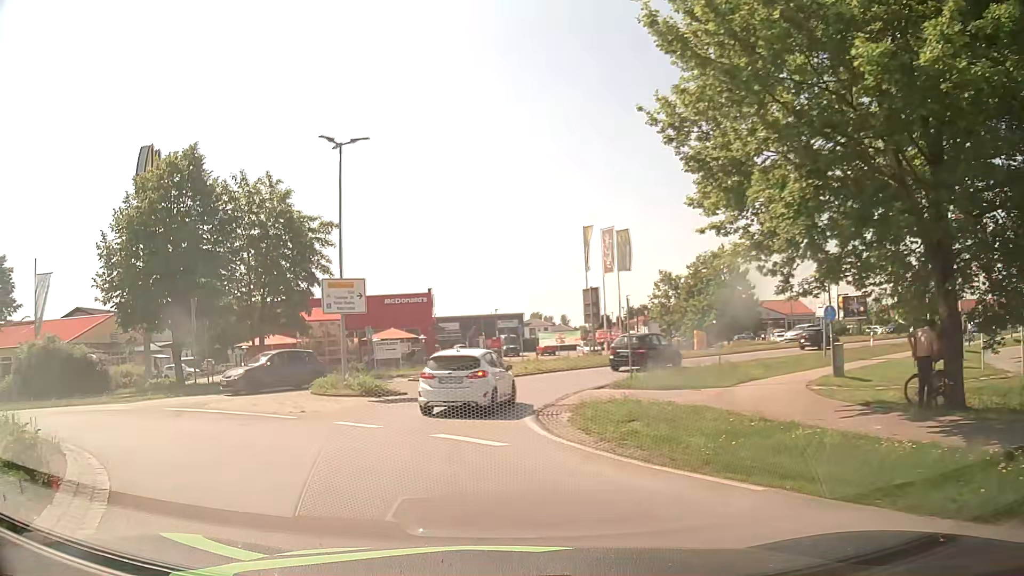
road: secondary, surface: asphalt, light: Day
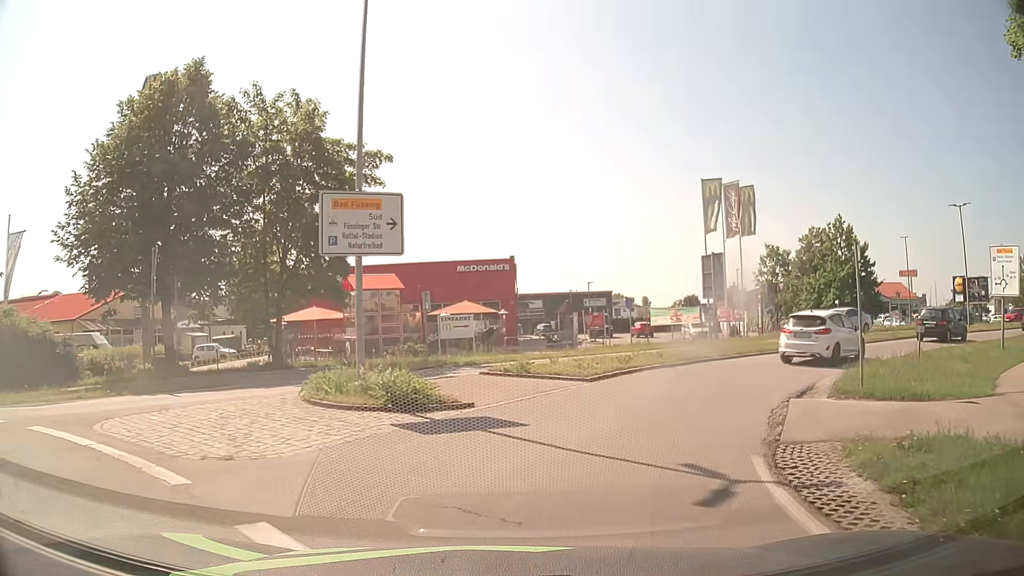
(-1.1, +9.7) m; -7°
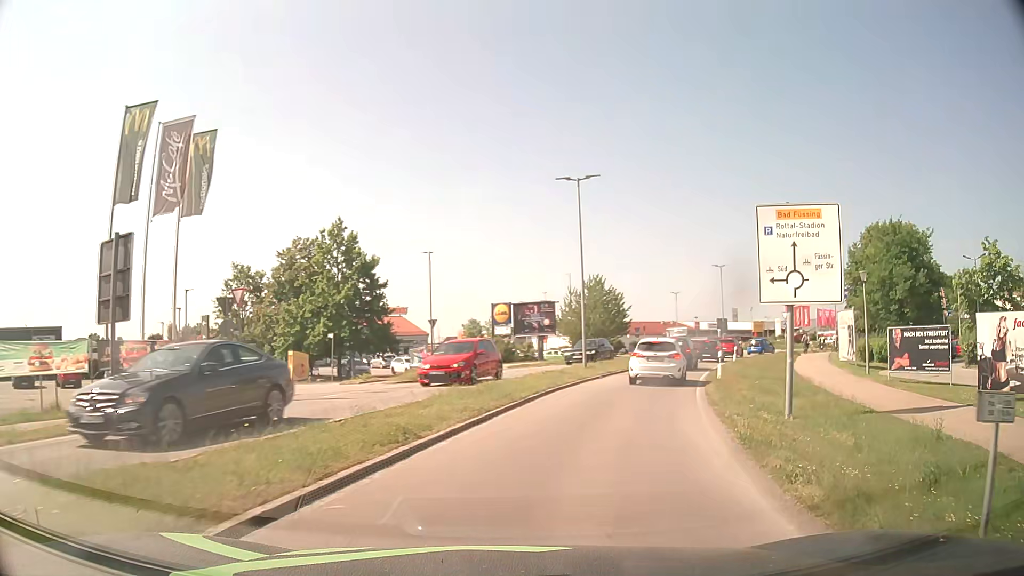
(+7.0, +17.9) m; +45°
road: tertiary
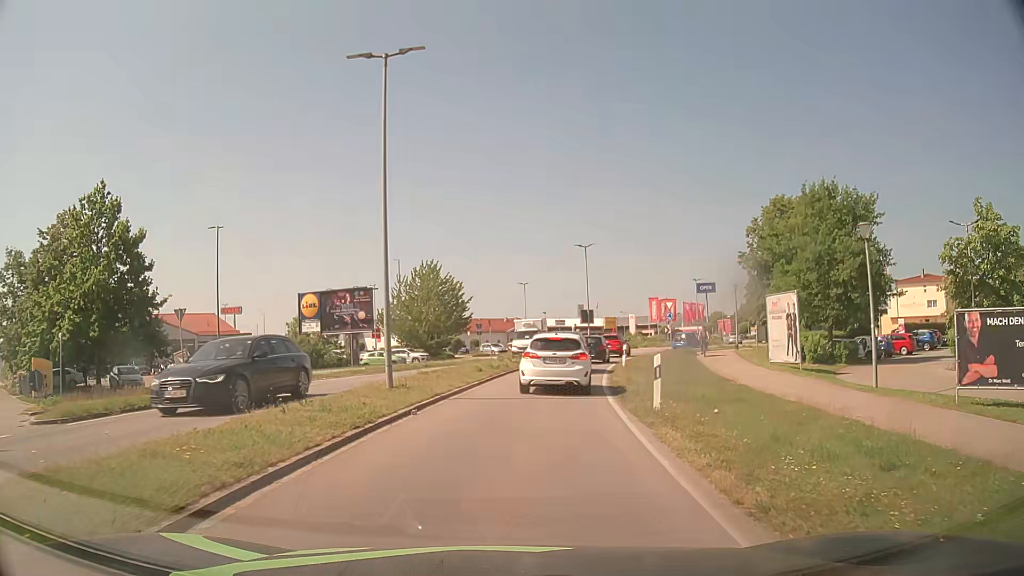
(+1.8, +12.6) m; +13°
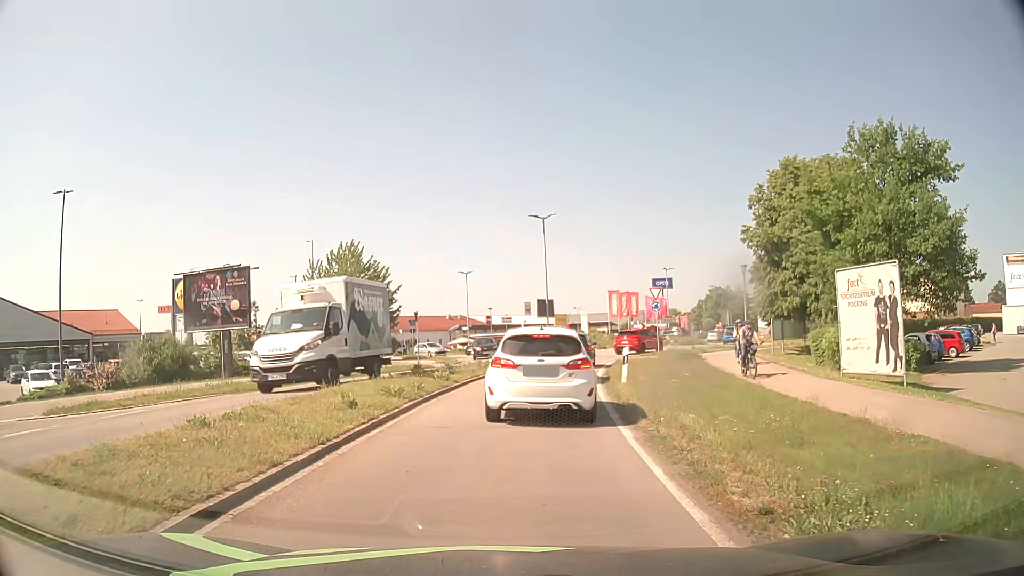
(+0.5, +11.7) m; +4°
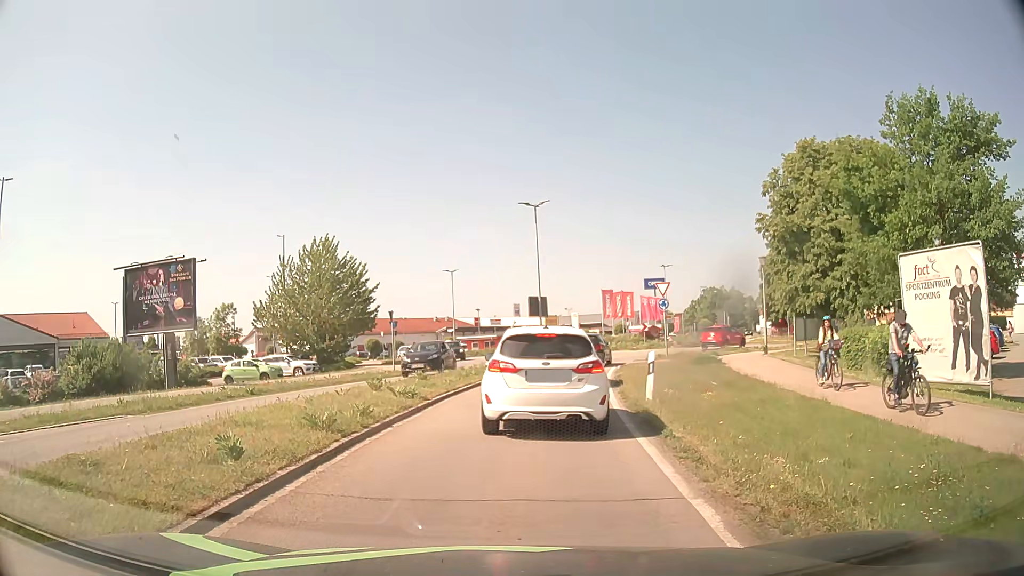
(0.0, +4.3) m; 0°
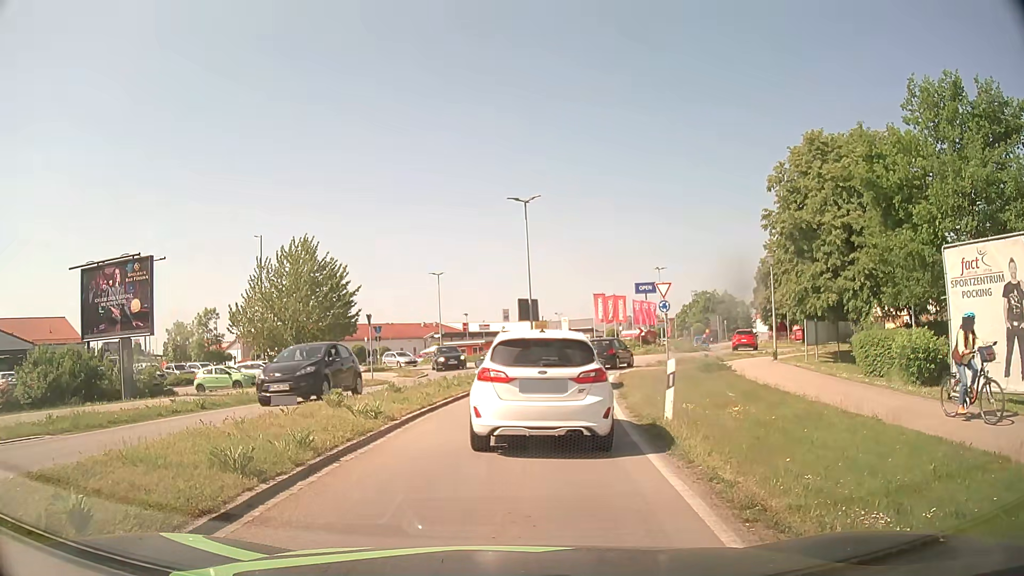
(+0.1, +2.5) m; +2°
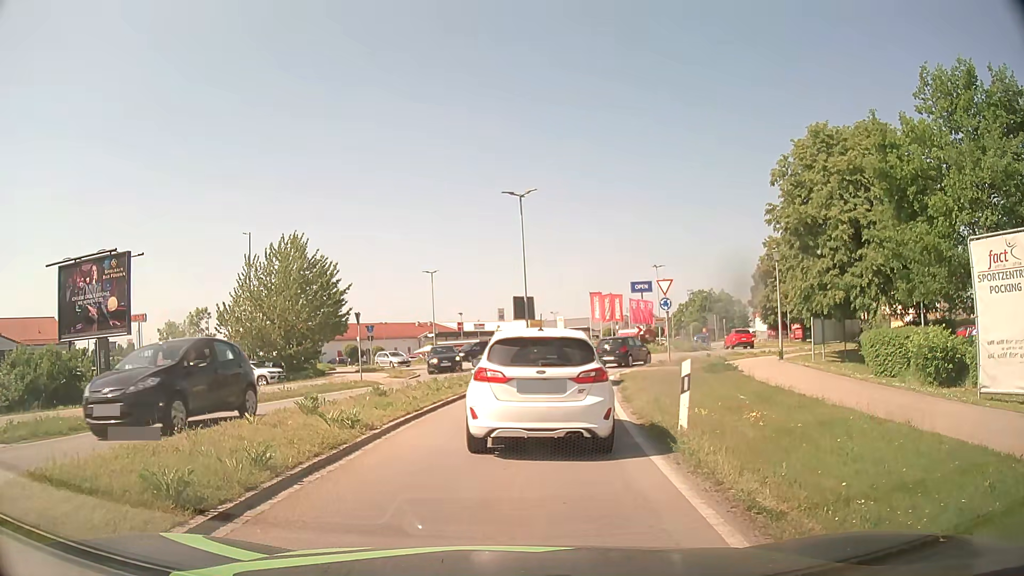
(0.0, +1.2) m; 0°
(0, +10) (+2, +20) (+3, +30) (+9, +38) (+16, +45) (+19, +54) (+19, +64) (+23, +74) (+27, +83) (+31, +92) m
